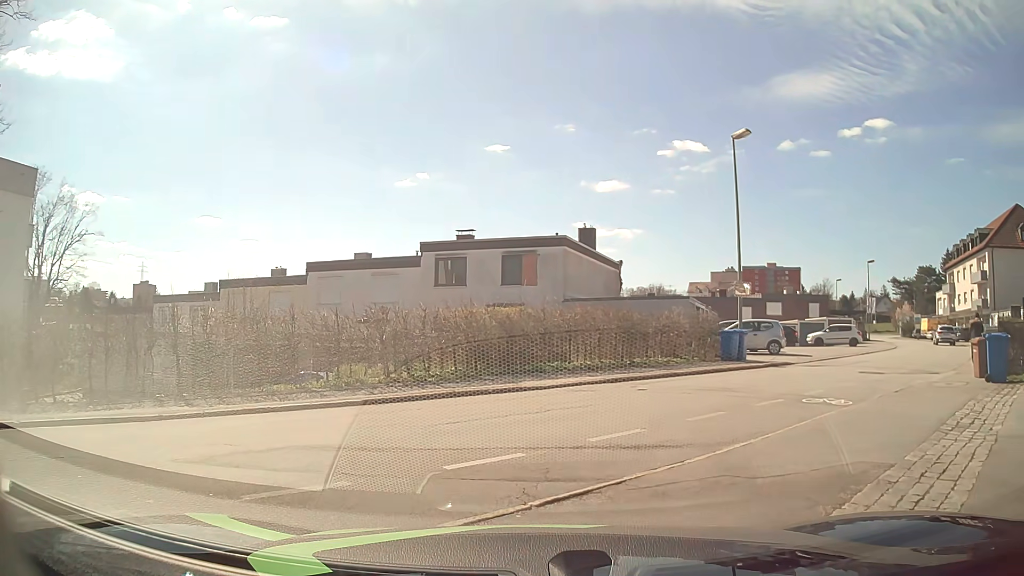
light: Day
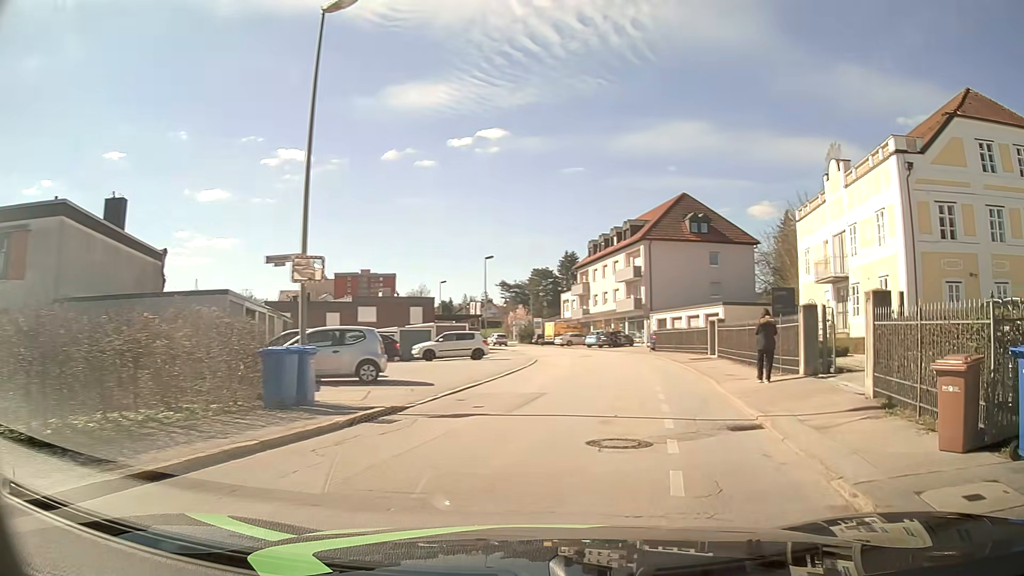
(+2.9, +11.6) m; +34°
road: residential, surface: asphalt
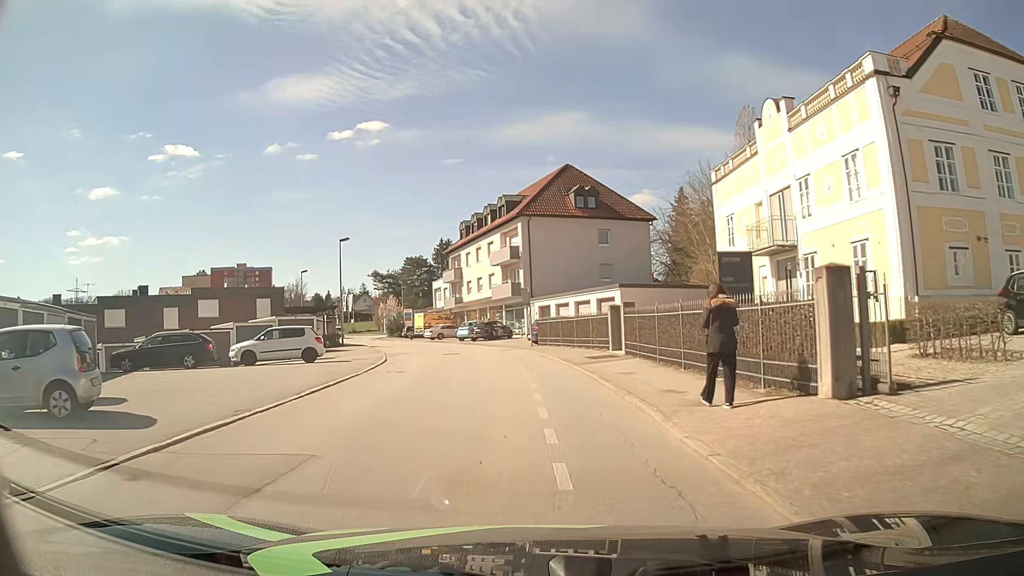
(+1.1, +8.2) m; +10°
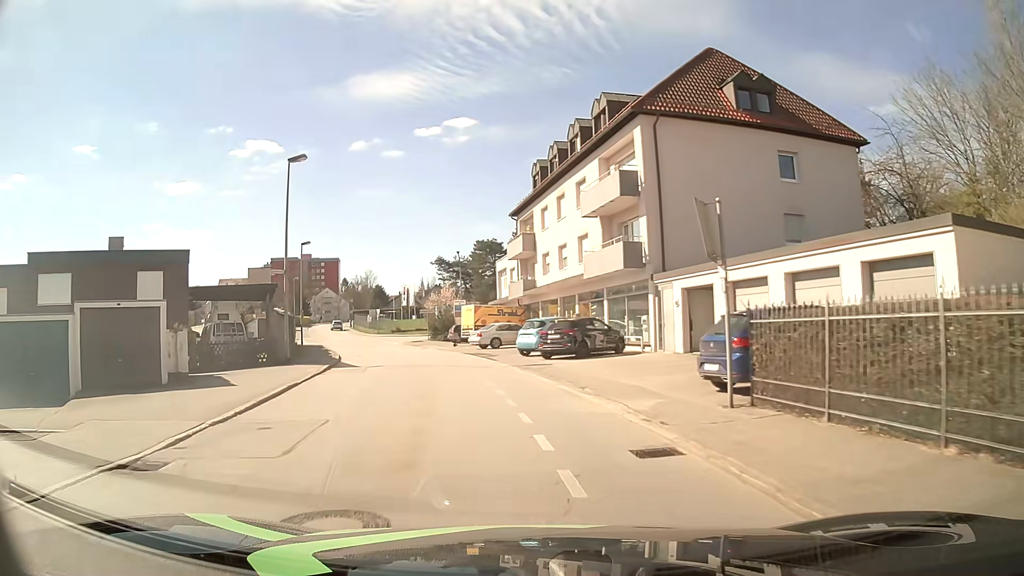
(-1.6, +26.2) m; -7°
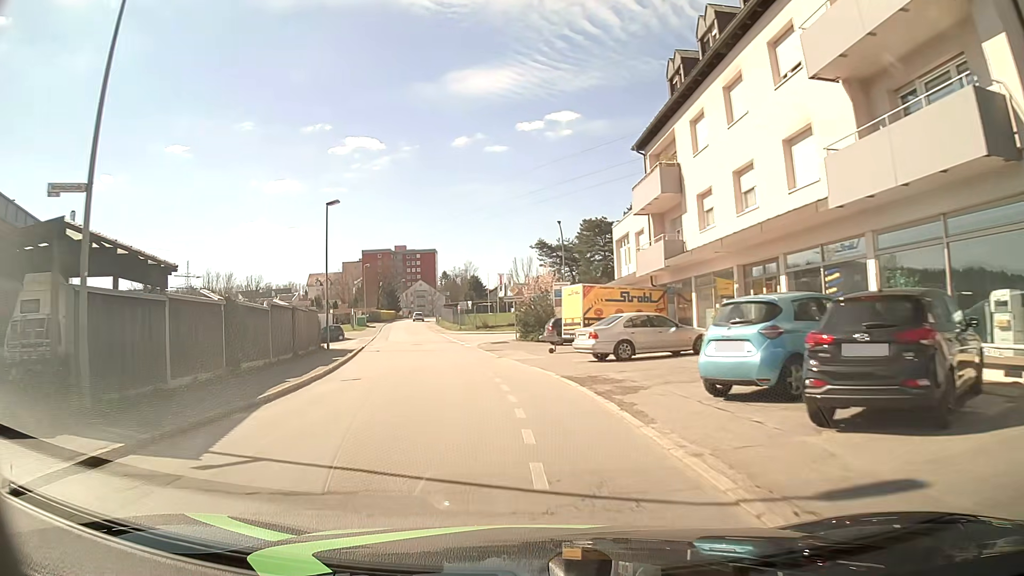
(-1.4, +17.8) m; -9°
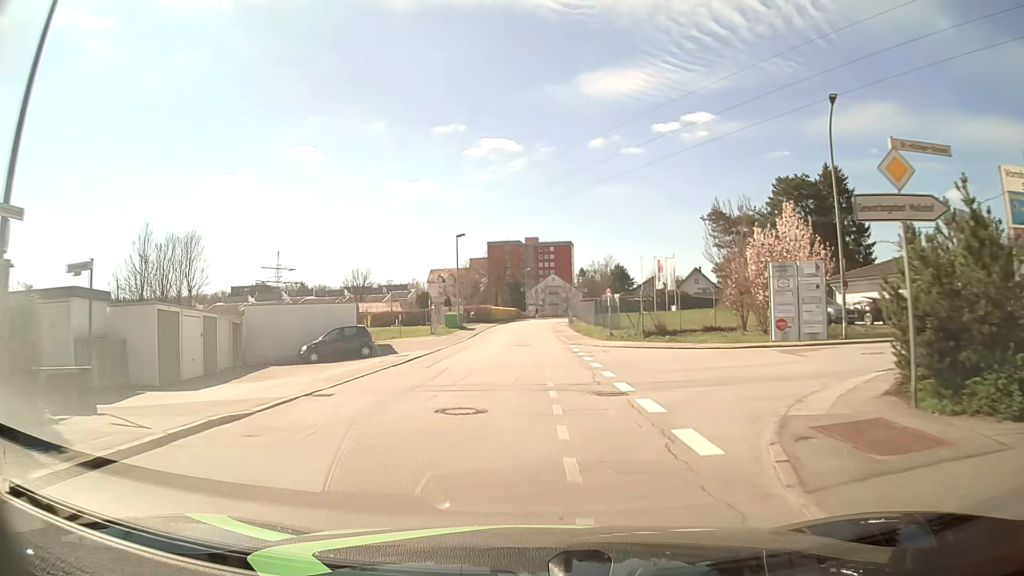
(-3.9, +31.5) m; -12°
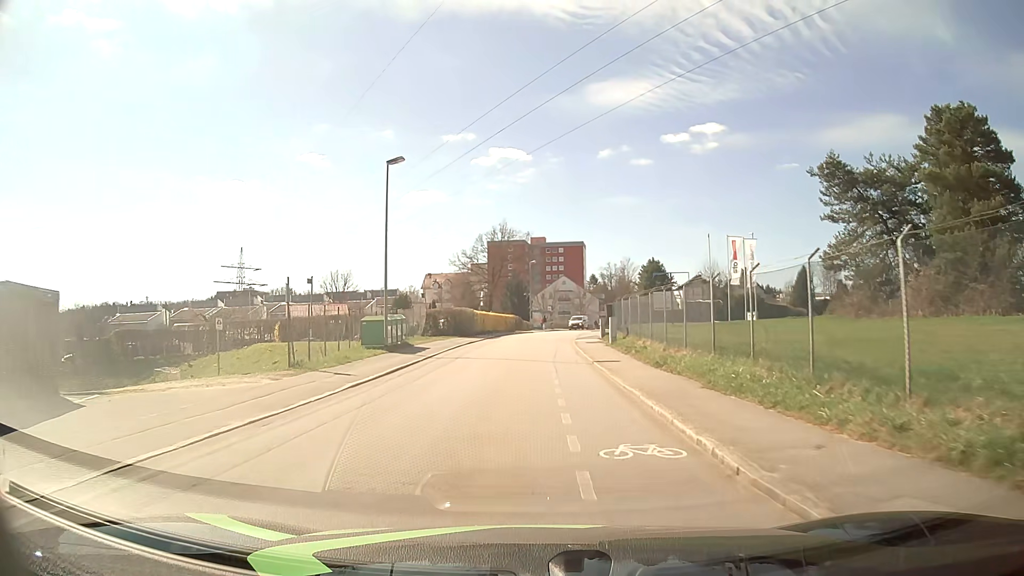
(0.0, +30.3) m; 0°
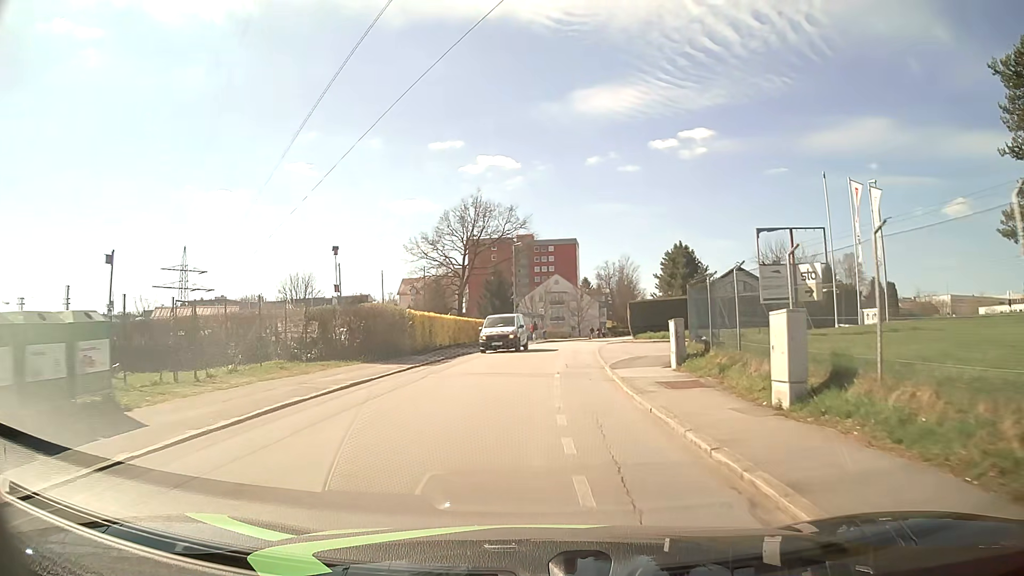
(+0.1, +24.2) m; +1°
(0, +10) (0, +20) (+1, +30) (+2, +40) (+3, +50) (+5, +60) (+8, +69) (+10, +79) (+14, +88) (+17, +98) m
